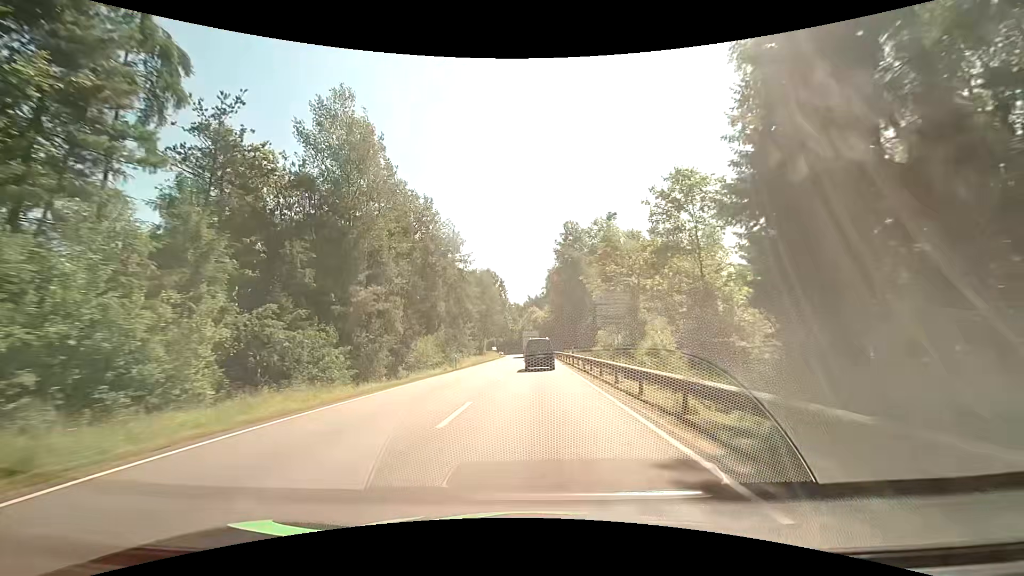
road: primary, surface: asphalt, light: Day
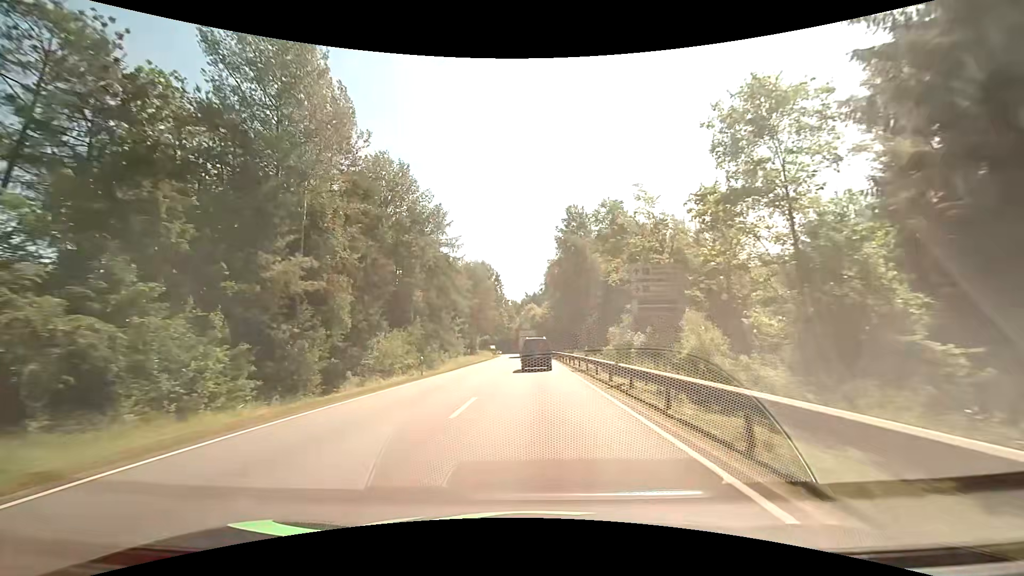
(-0.1, +10.9) m; 0°
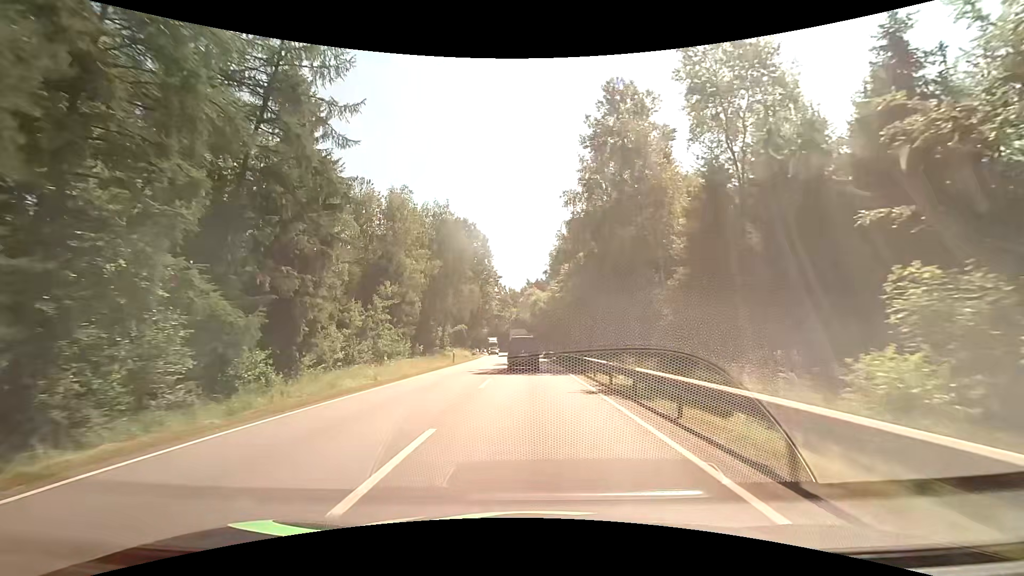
(+0.3, +41.2) m; +1°
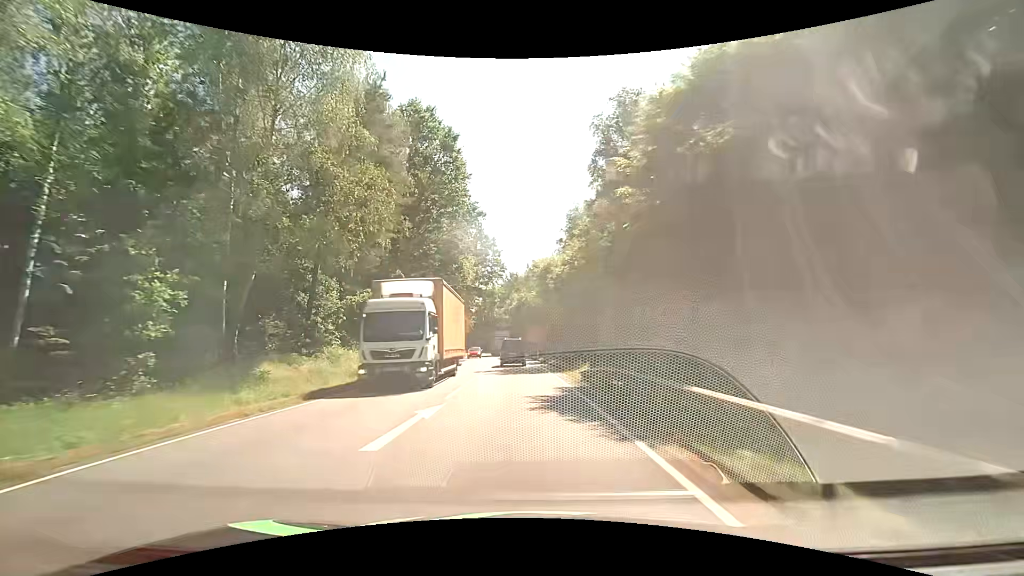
(-0.8, +45.3) m; -1°
(0, +10) (0, +20) (-1, +30) (-1, +40) (-2, +50) (-3, +60) (-4, +70) (-5, +80) (-6, +90) (-7, +100) m
